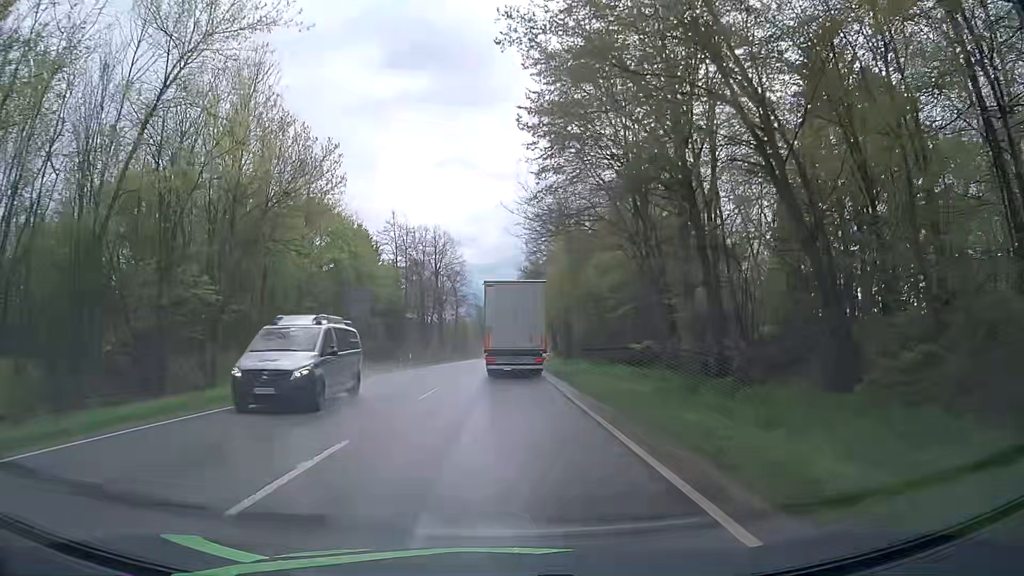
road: primary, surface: asphalt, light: Day
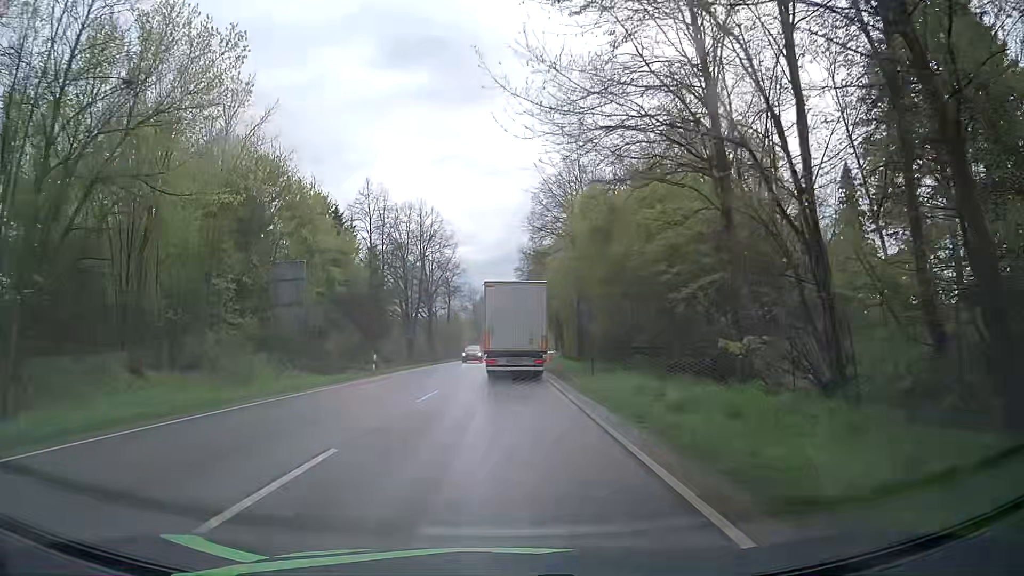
(-0.1, +12.5) m; 0°
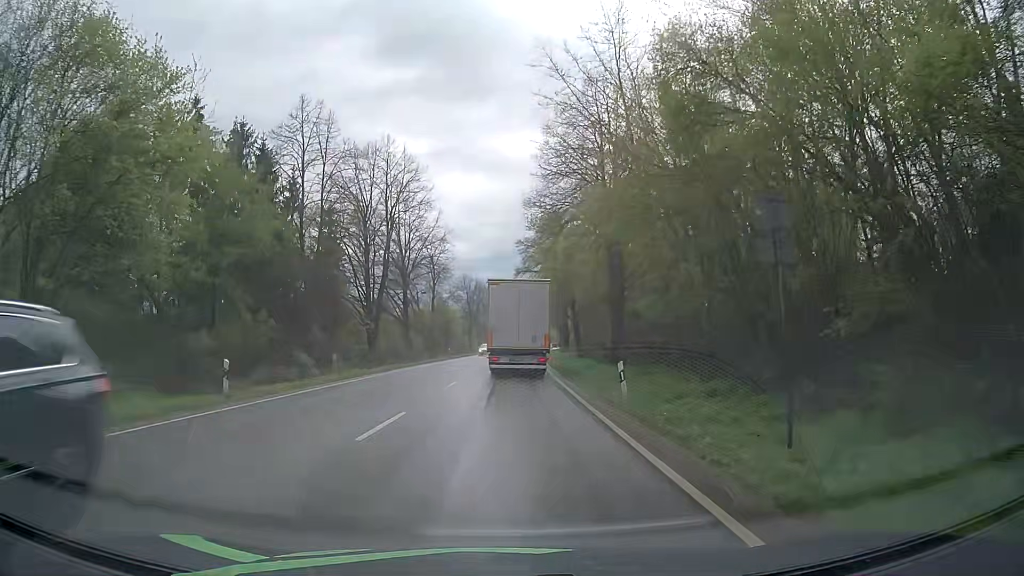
(0.0, +18.9) m; 0°
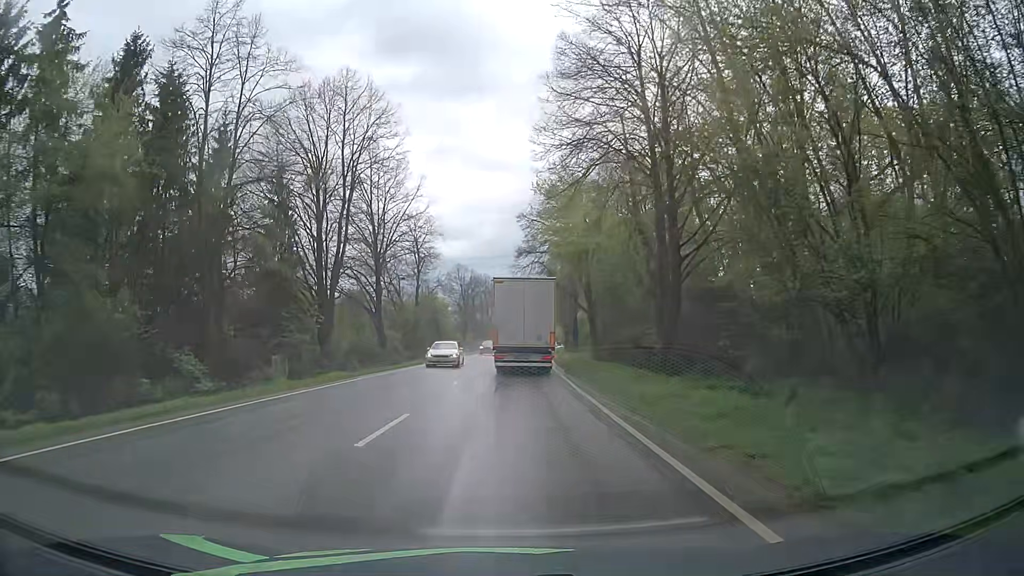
(0.0, +12.8) m; 0°
